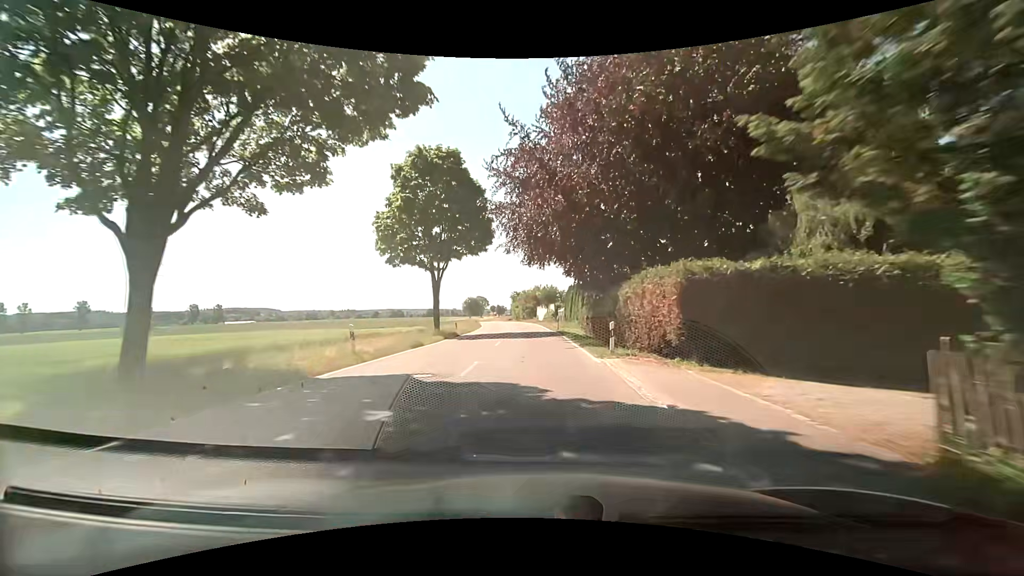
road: tertiary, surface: asphalt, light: Day
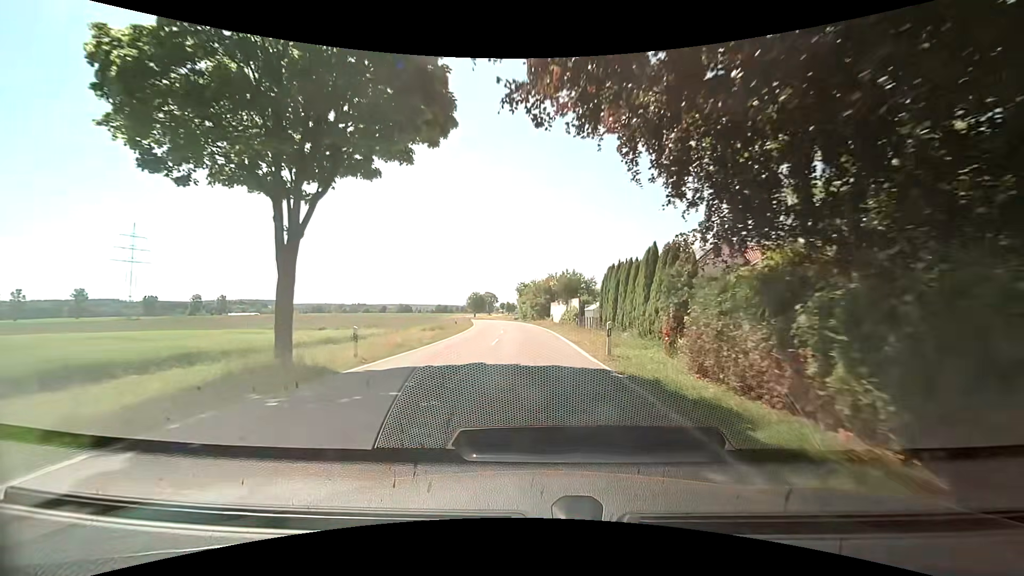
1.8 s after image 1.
(-0.1, +22.9) m; -1°
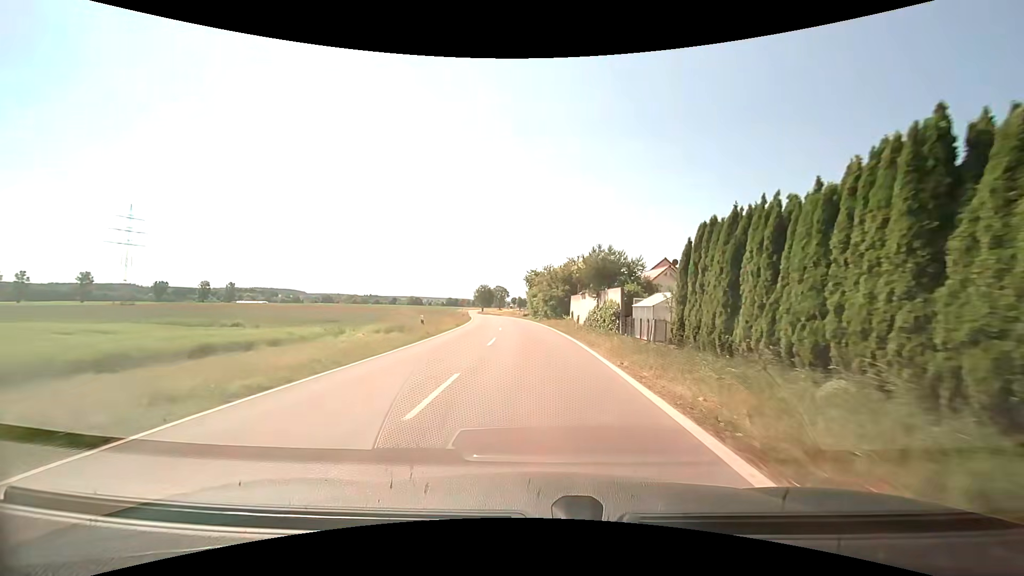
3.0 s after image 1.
(0.0, +15.6) m; -1°
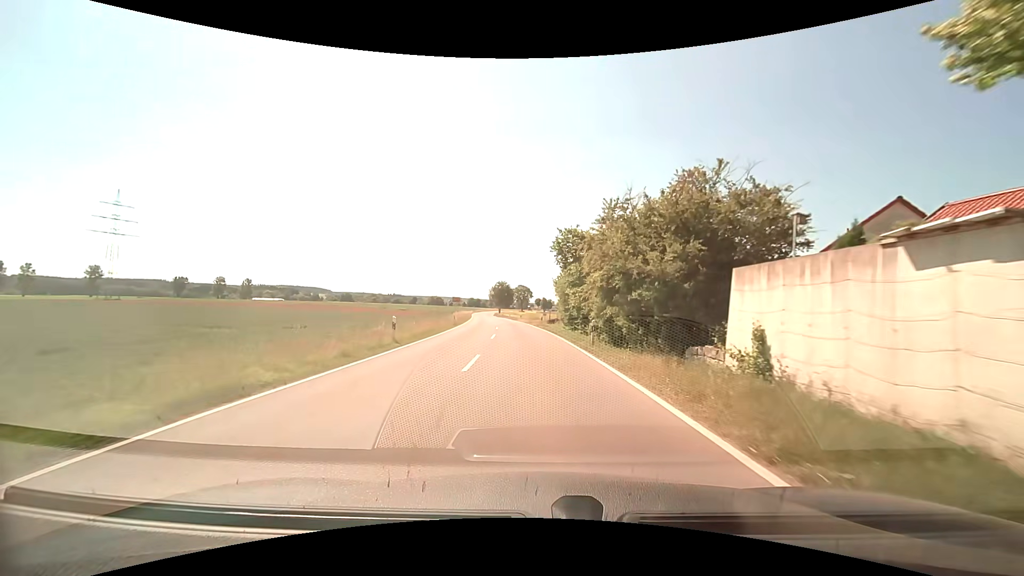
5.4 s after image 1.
(-0.6, +31.2) m; -2°
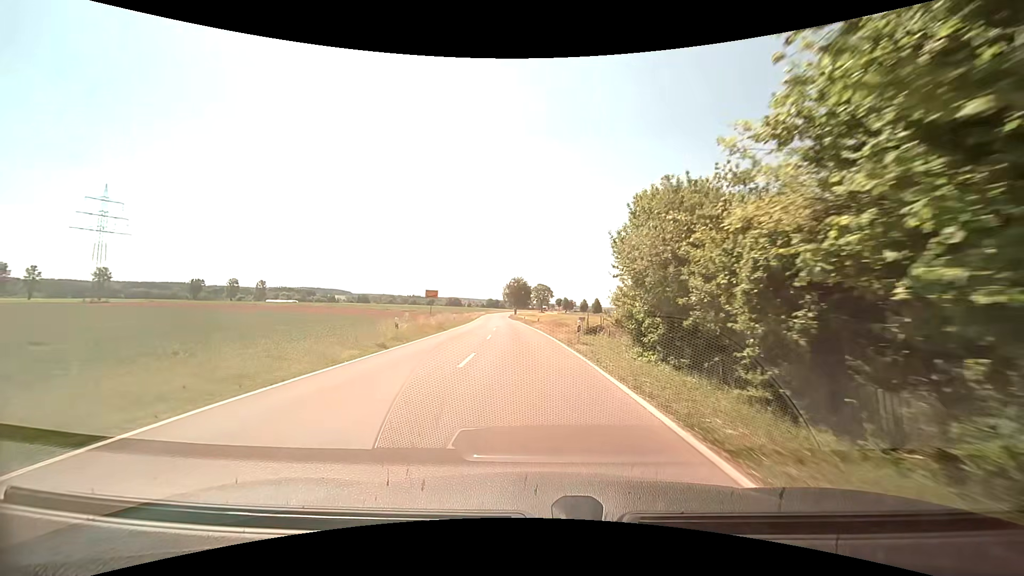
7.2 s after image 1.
(-0.5, +23.1) m; -3°
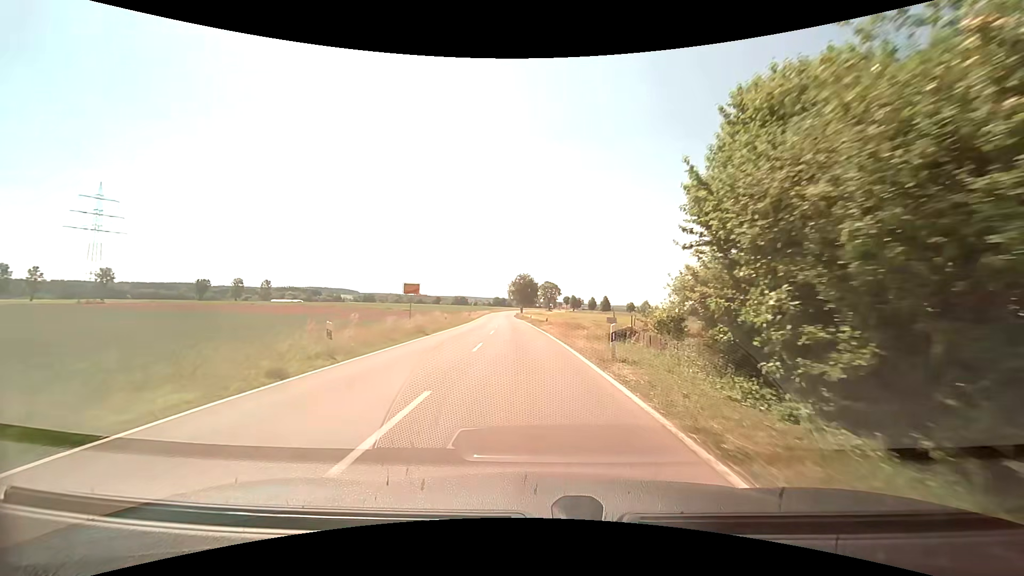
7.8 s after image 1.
(0.0, +7.7) m; -1°
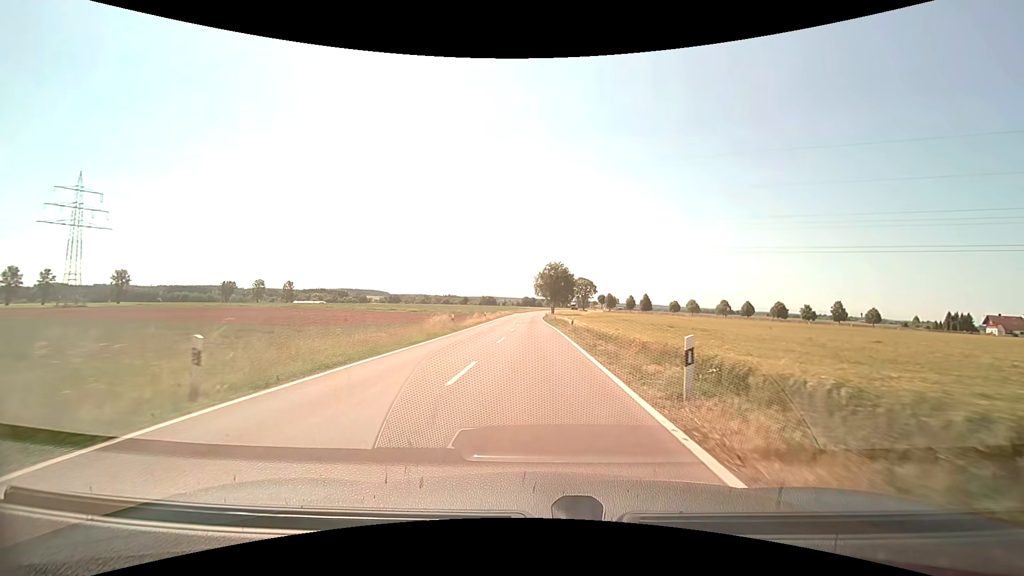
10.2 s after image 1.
(-0.9, +31.2) m; -3°
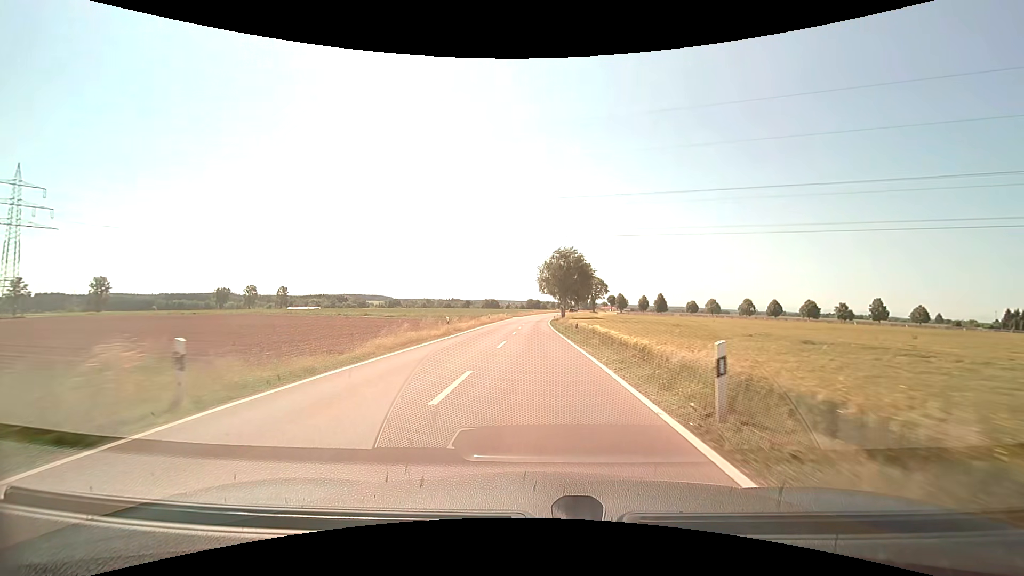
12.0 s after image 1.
(0.0, +26.1) m; 0°
(0, +10) (0, +20) (0, +30) (0, +40) (0, +50) (0, +60) (0, +70) (0, +80) (+1, +90) (+2, +100) m
